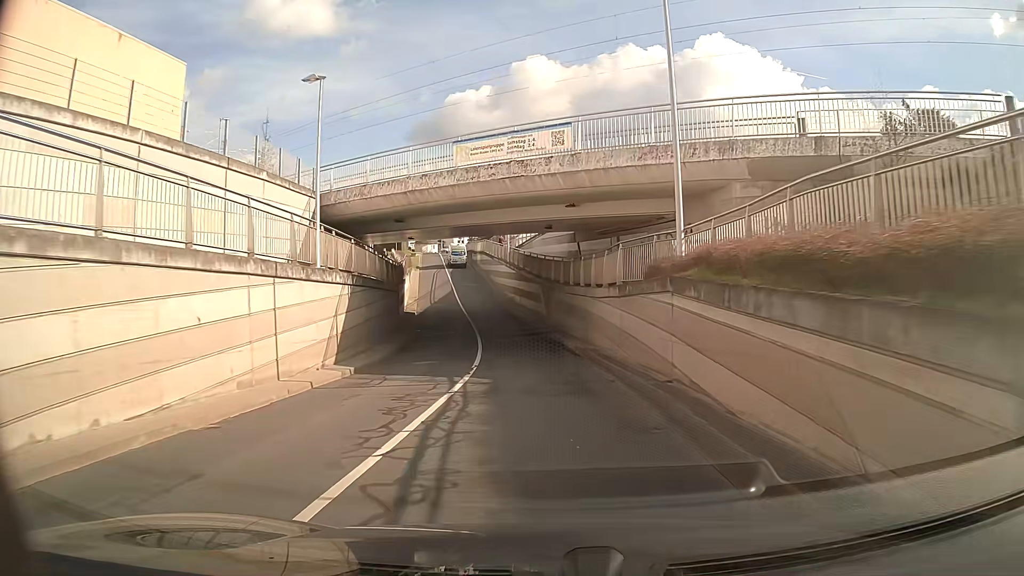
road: unclassified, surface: asphalt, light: Day
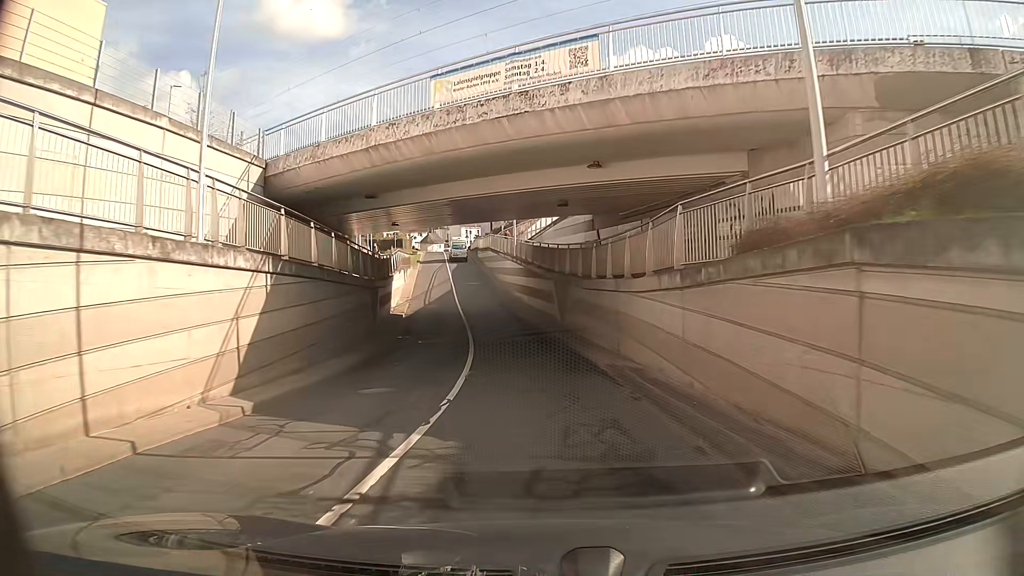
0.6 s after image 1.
(0.0, +6.8) m; -1°
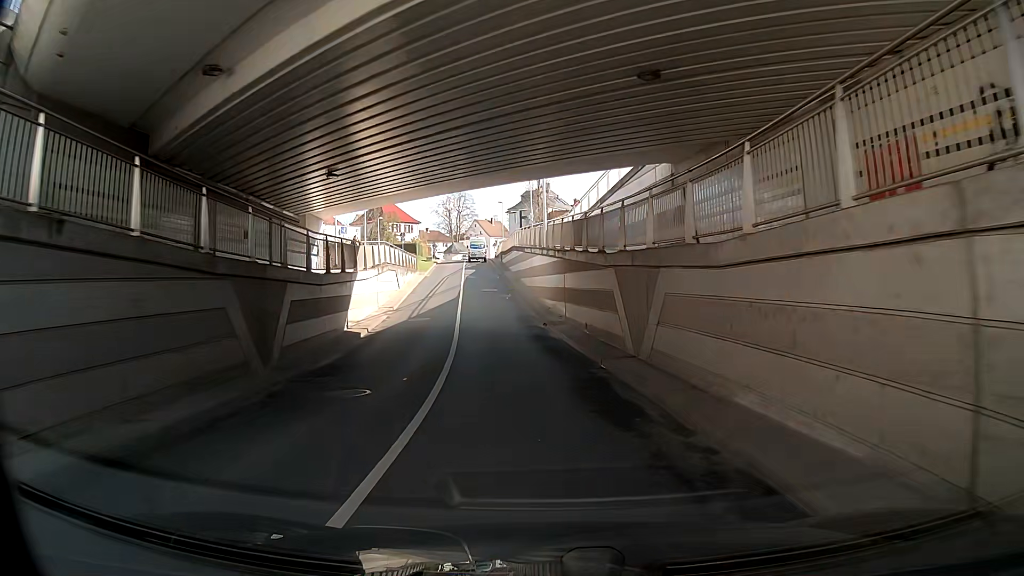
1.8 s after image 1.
(-0.4, +13.9) m; -5°
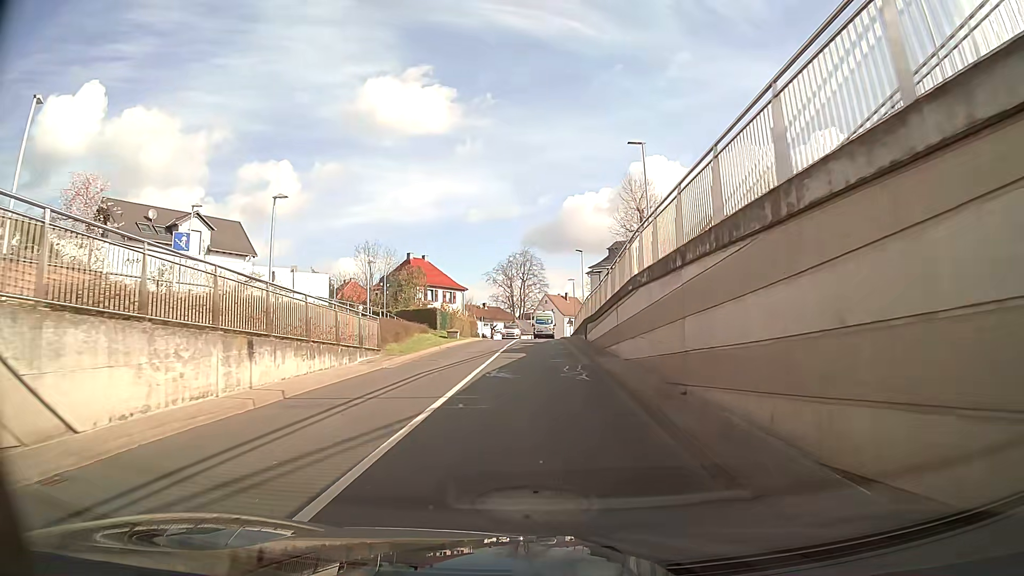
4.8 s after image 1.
(-3.0, +34.2) m; -5°
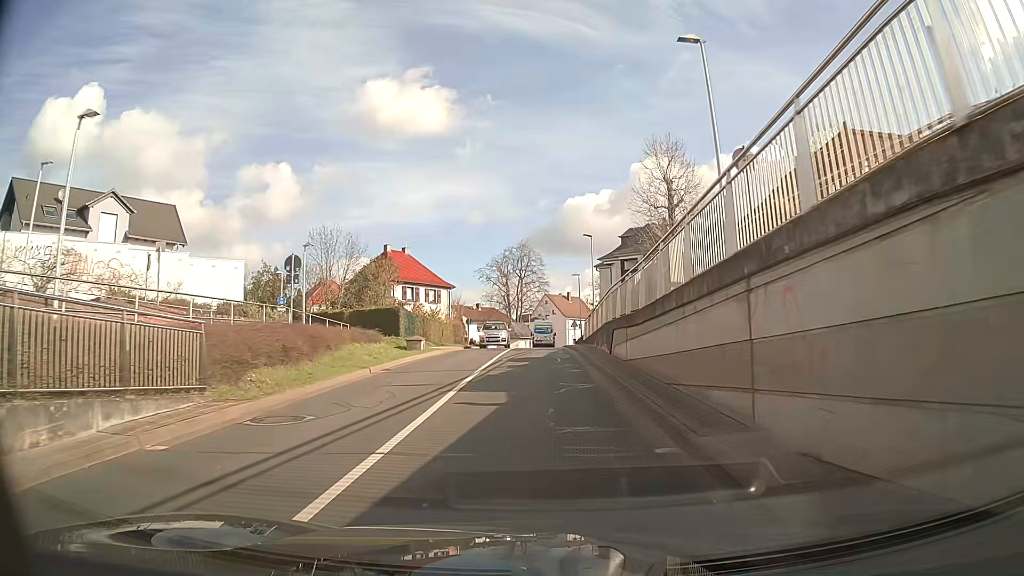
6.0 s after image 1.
(+0.2, +12.5) m; +1°
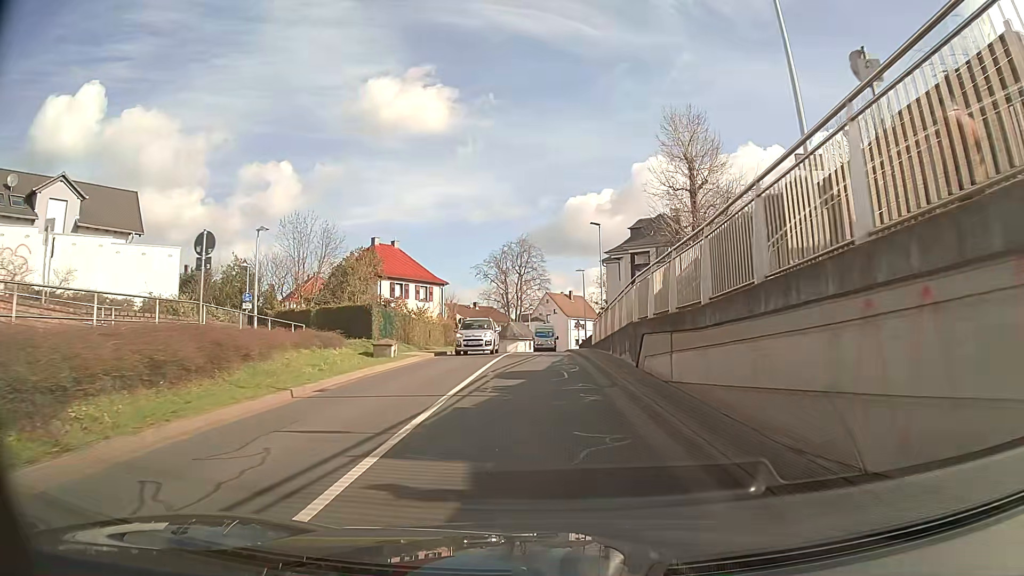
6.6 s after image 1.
(0.0, +6.0) m; 0°
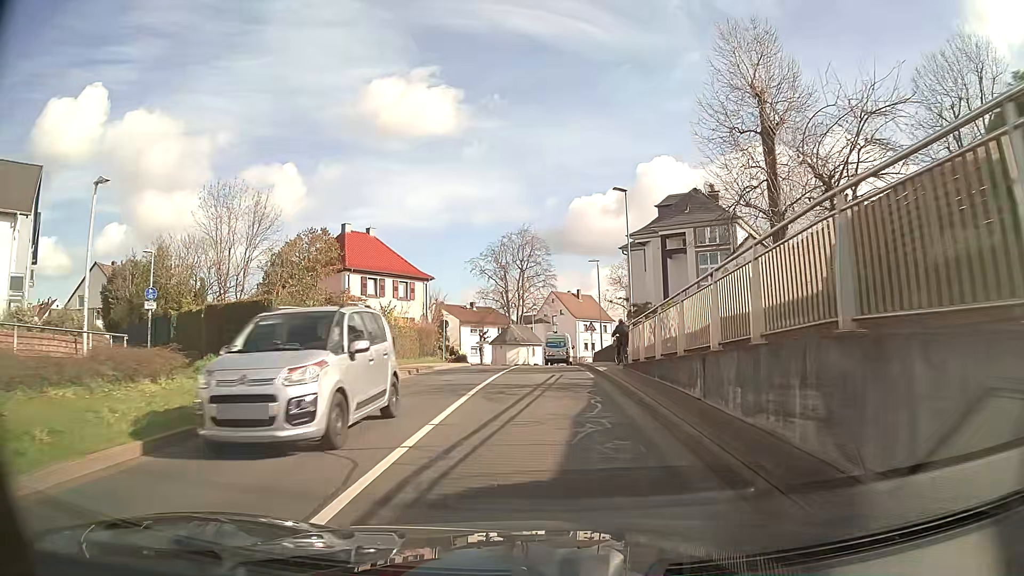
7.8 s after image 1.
(0.0, +11.9) m; 0°
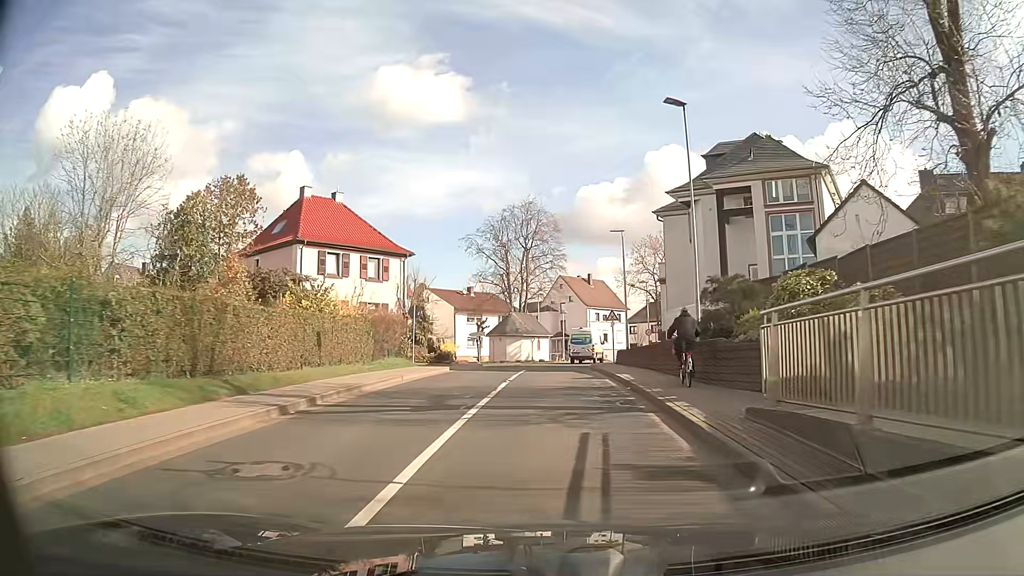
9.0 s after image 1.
(-0.1, +11.8) m; -1°
(0, +10) (0, +20) (+1, +30) (+1, +40) (+3, +50) (+5, +60) (+9, +69) (+12, +78) (+16, +88) (+20, +97) m
